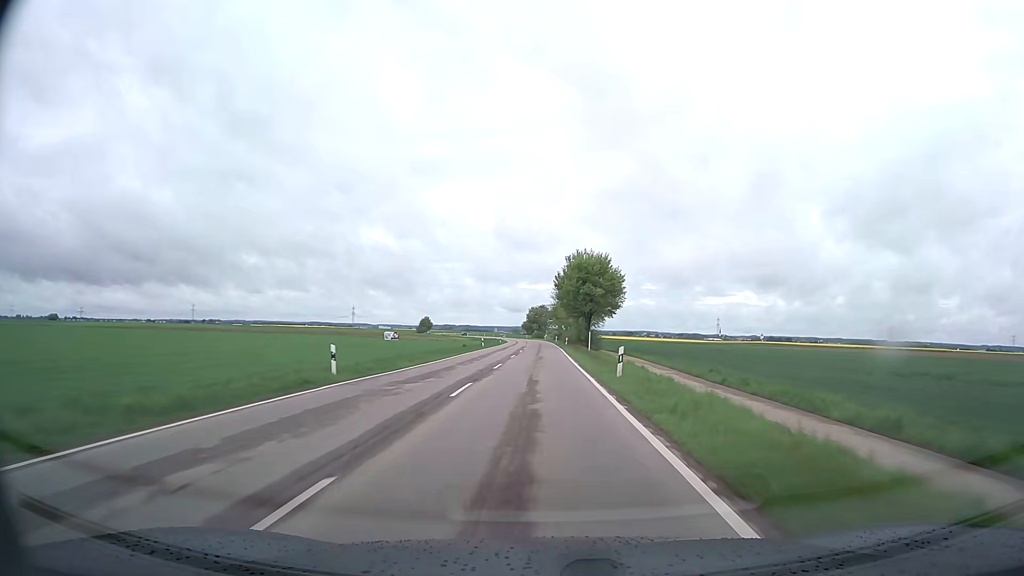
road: tertiary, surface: asphalt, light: Day
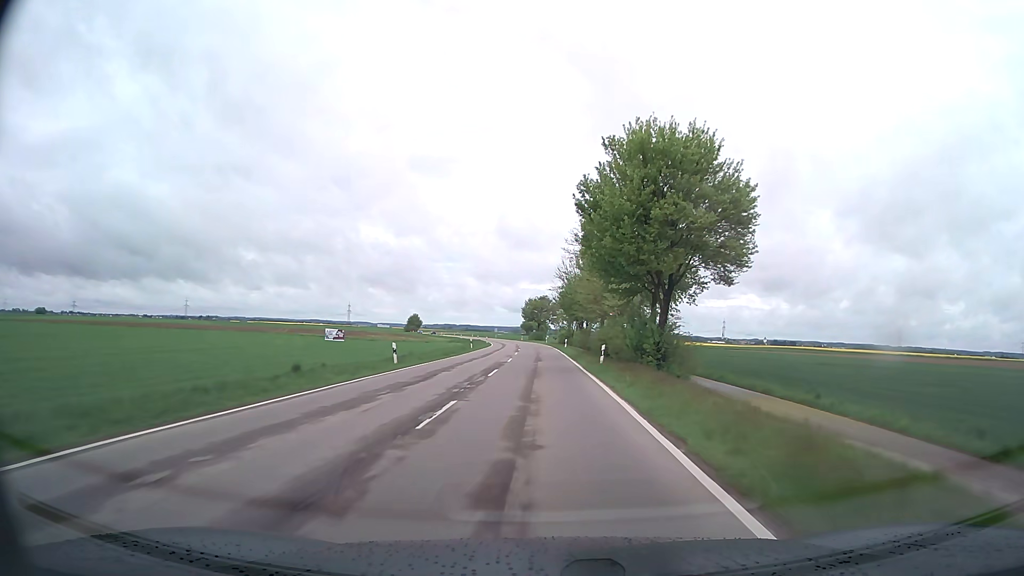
(-0.1, +41.6) m; 0°
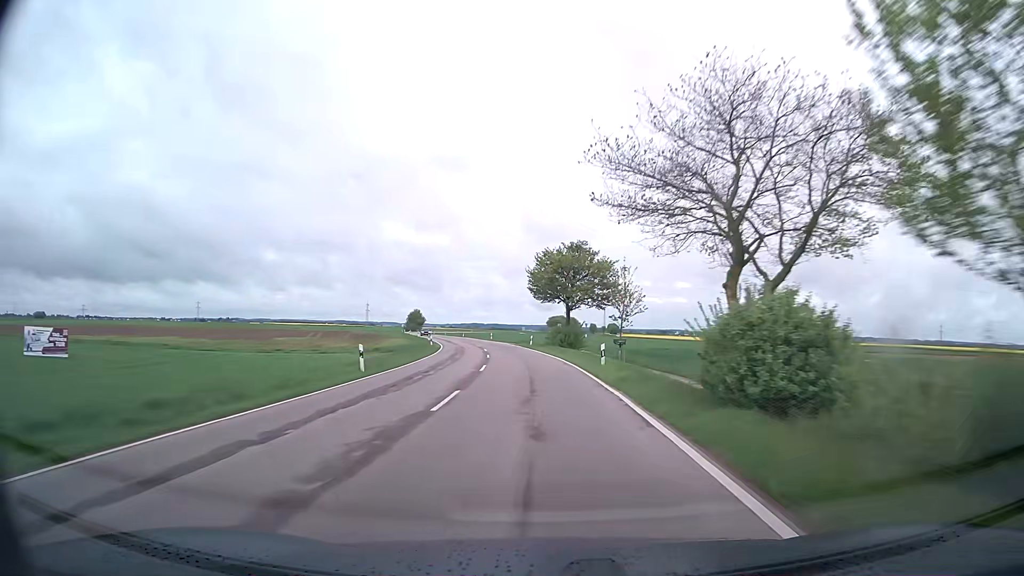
(-0.8, +71.3) m; -2°
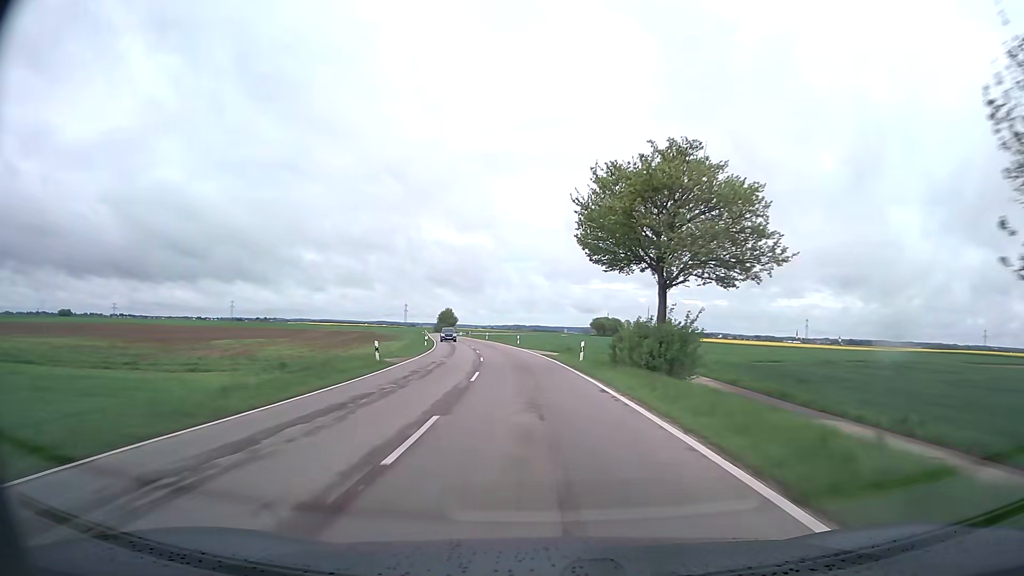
(-1.0, +29.1) m; -4°
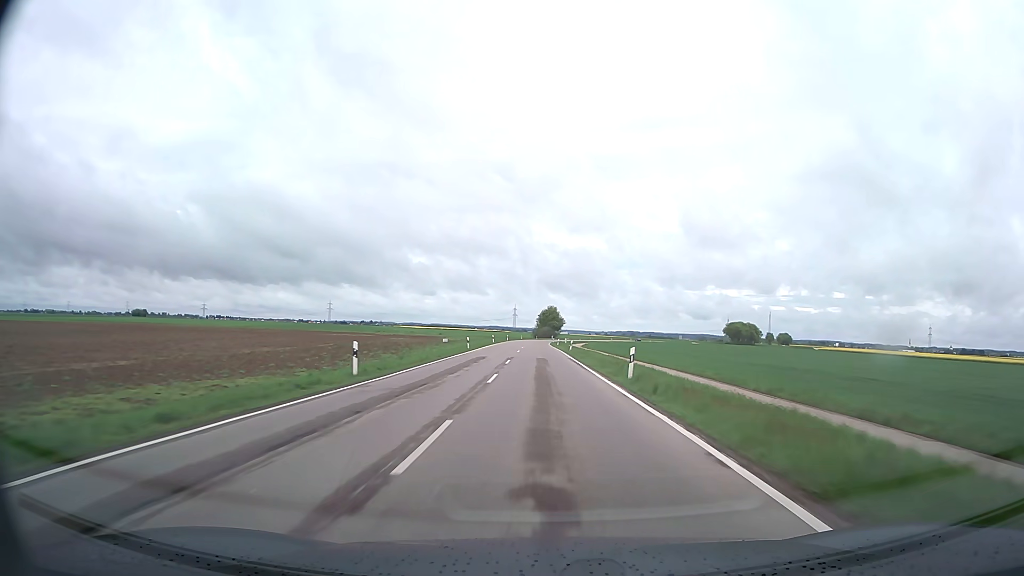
(-7.1, +73.5) m; -10°
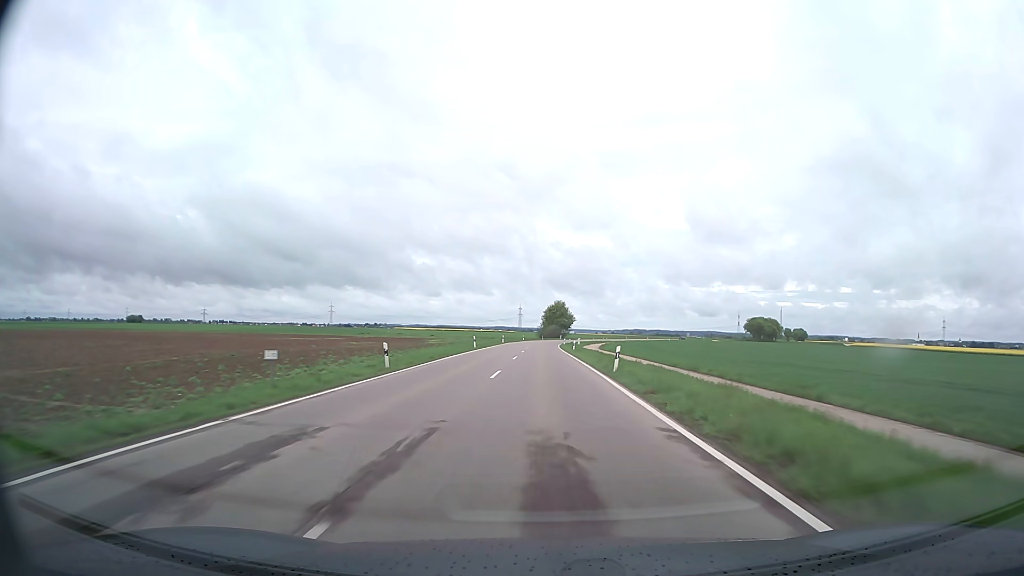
(-0.2, +30.2) m; -1°
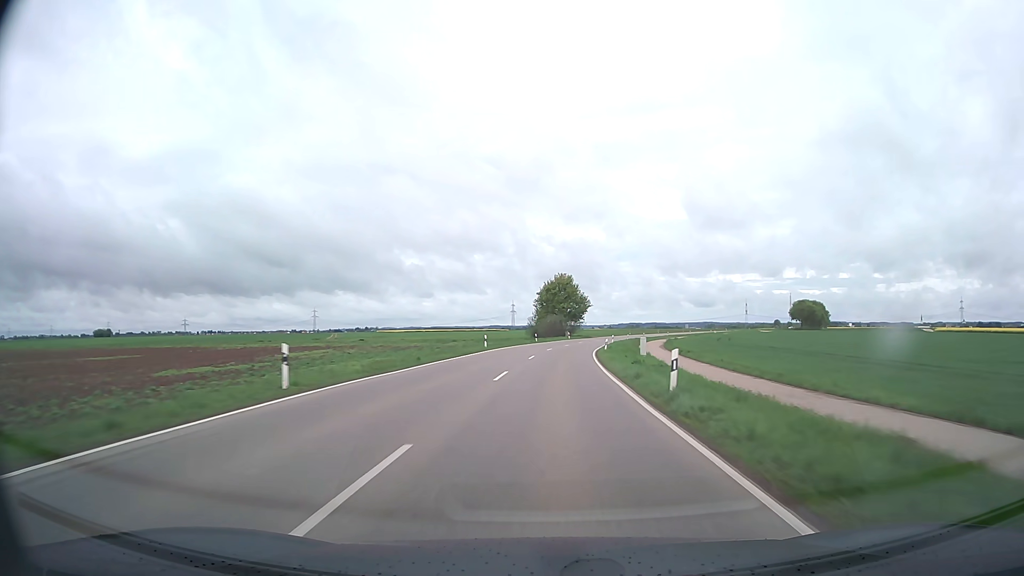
(0.0, +76.9) m; 0°
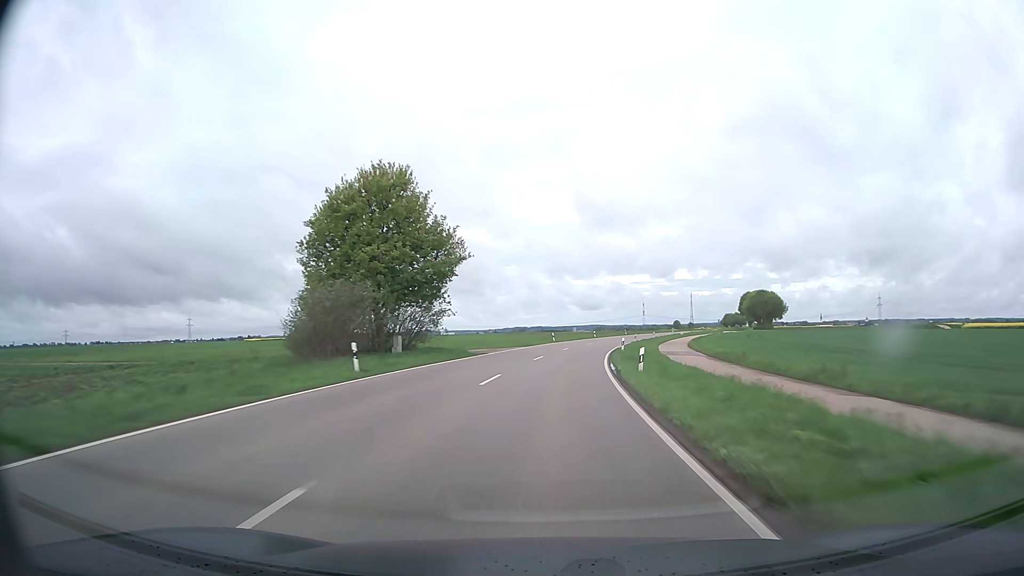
(+5.6, +76.7) m; +10°
(0, +10) (+1, +20) (+1, +30) (+2, +40) (+3, +50) (+5, +60) (+7, +70) (+9, +79) (+12, +89) (+14, +99) m
